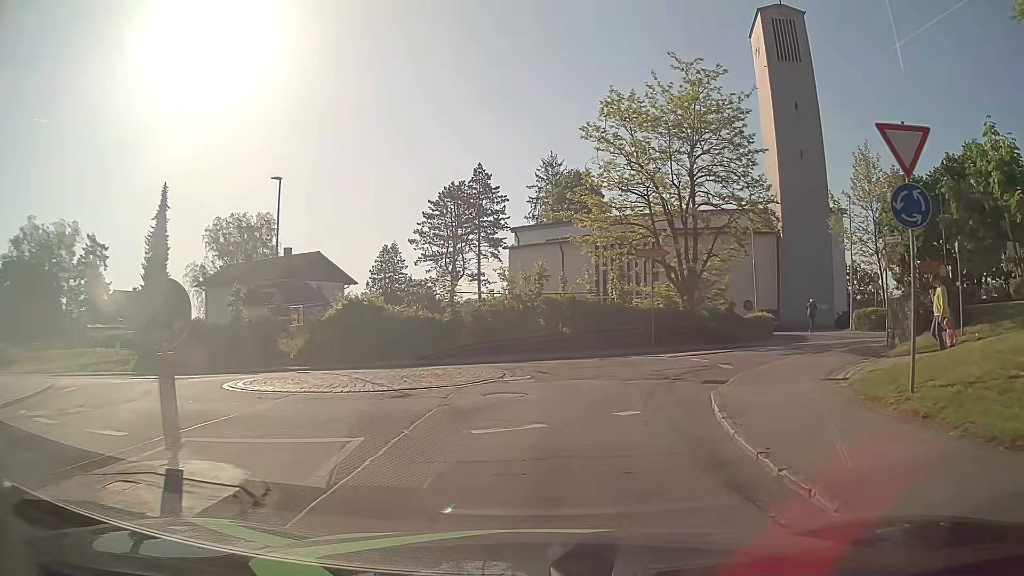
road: unclassified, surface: asphalt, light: Day
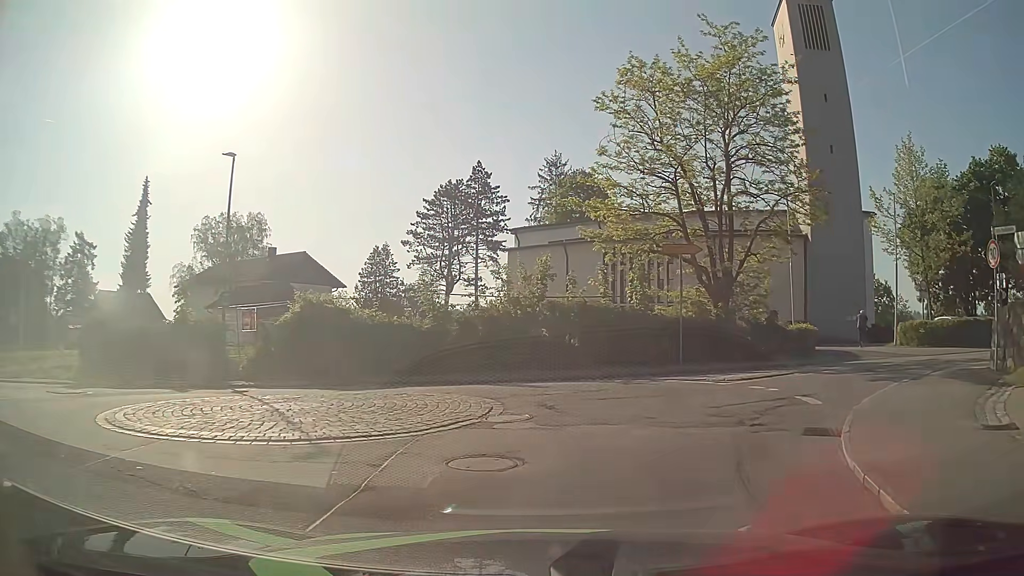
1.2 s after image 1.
(-0.1, +5.1) m; -1°
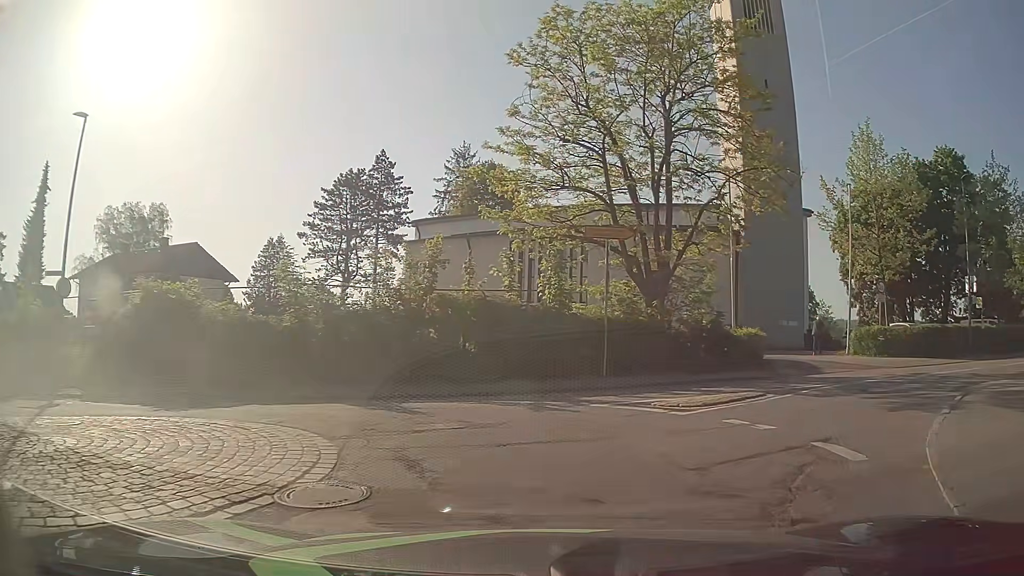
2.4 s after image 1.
(+0.2, +4.6) m; +9°
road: tertiary
